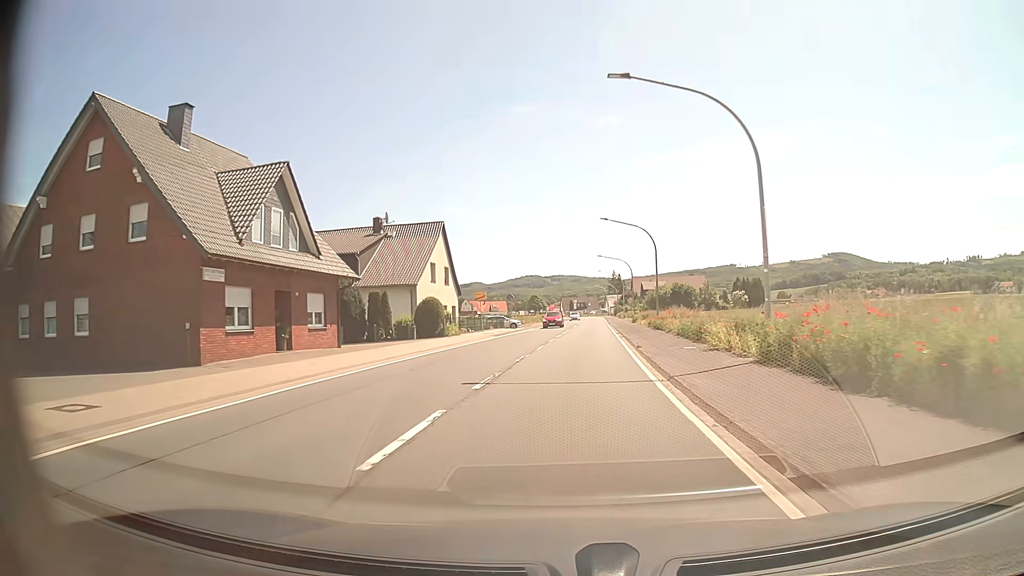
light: Day
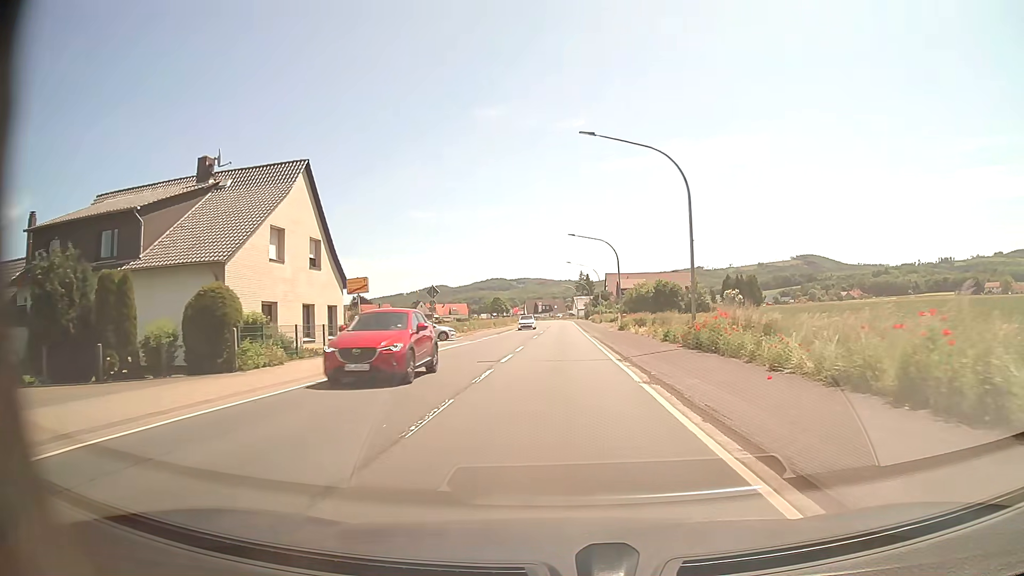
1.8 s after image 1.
(+0.8, +22.8) m; +3°
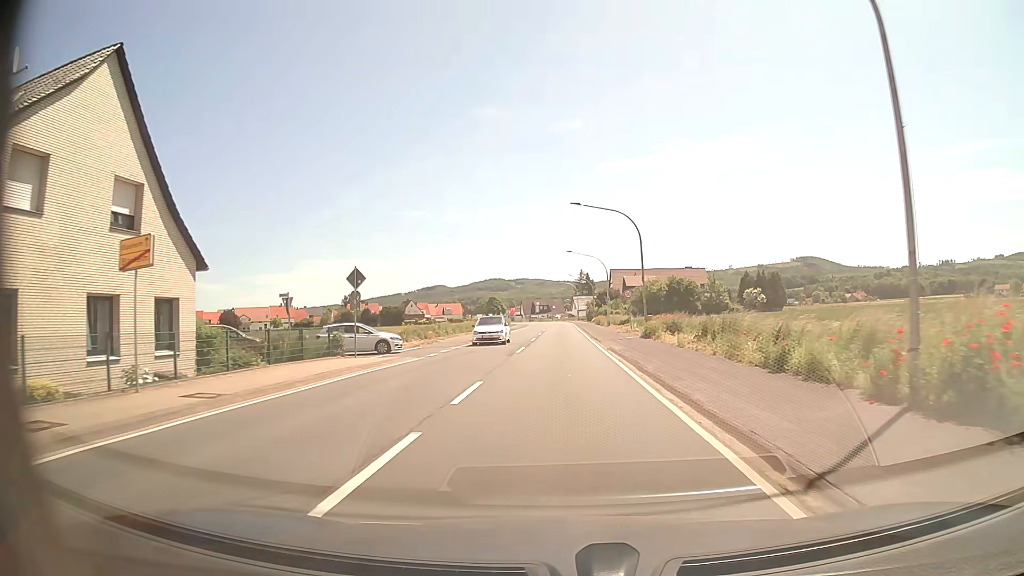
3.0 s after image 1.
(0.0, +15.2) m; 0°
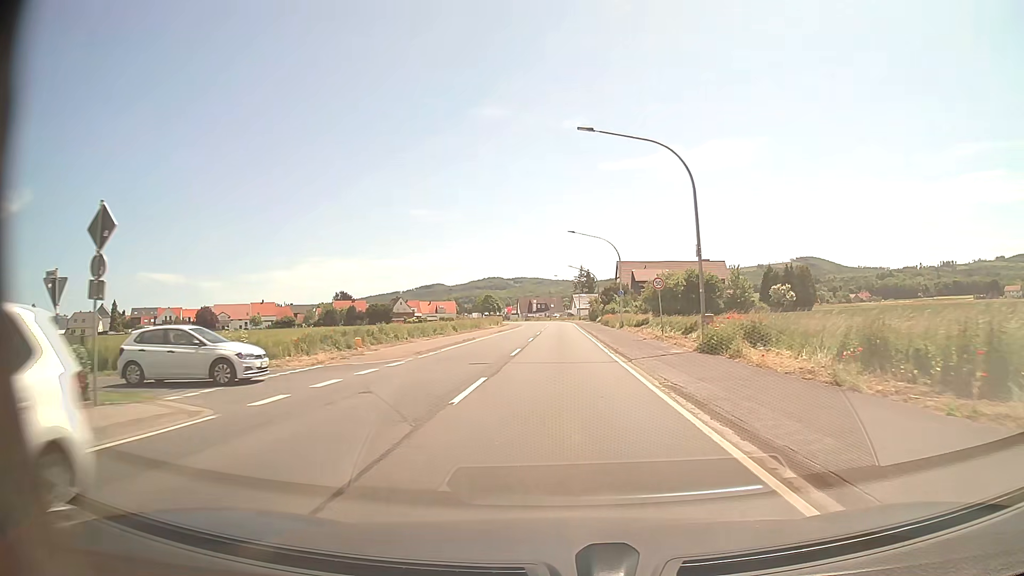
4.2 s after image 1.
(0.0, +15.2) m; 0°
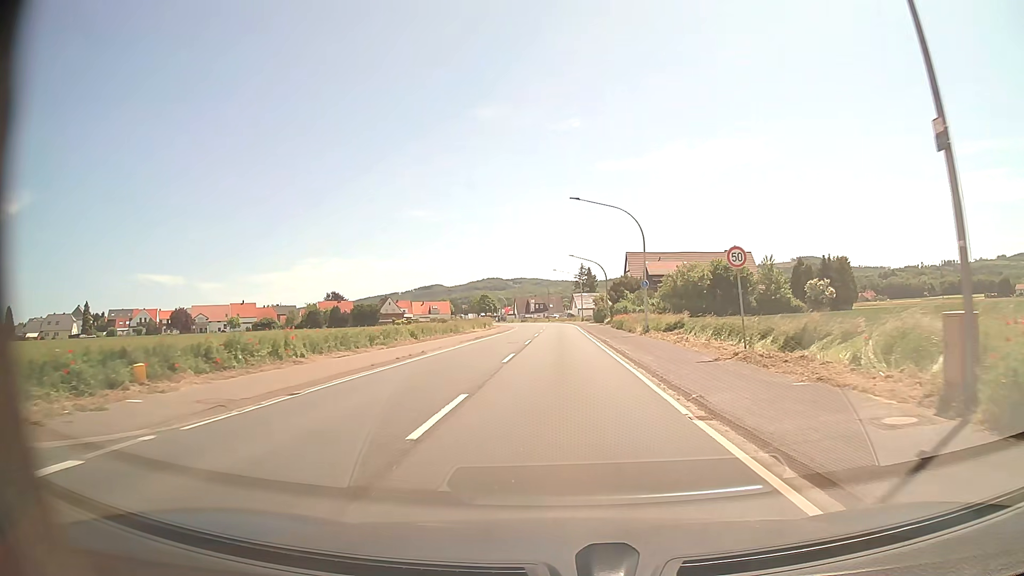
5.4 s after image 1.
(+0.1, +15.3) m; 0°
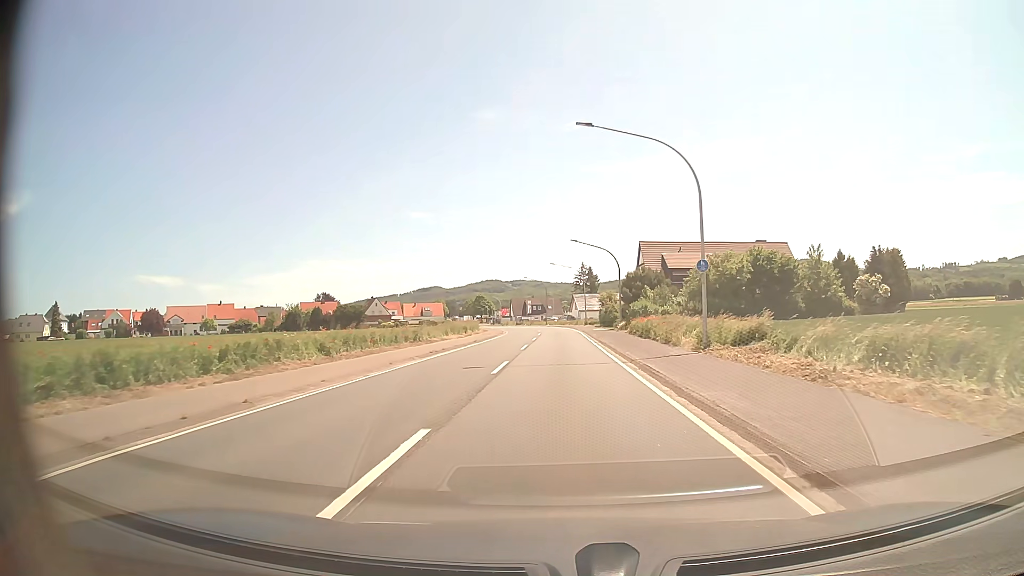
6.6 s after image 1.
(0.0, +15.2) m; 0°
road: primary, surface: asphalt
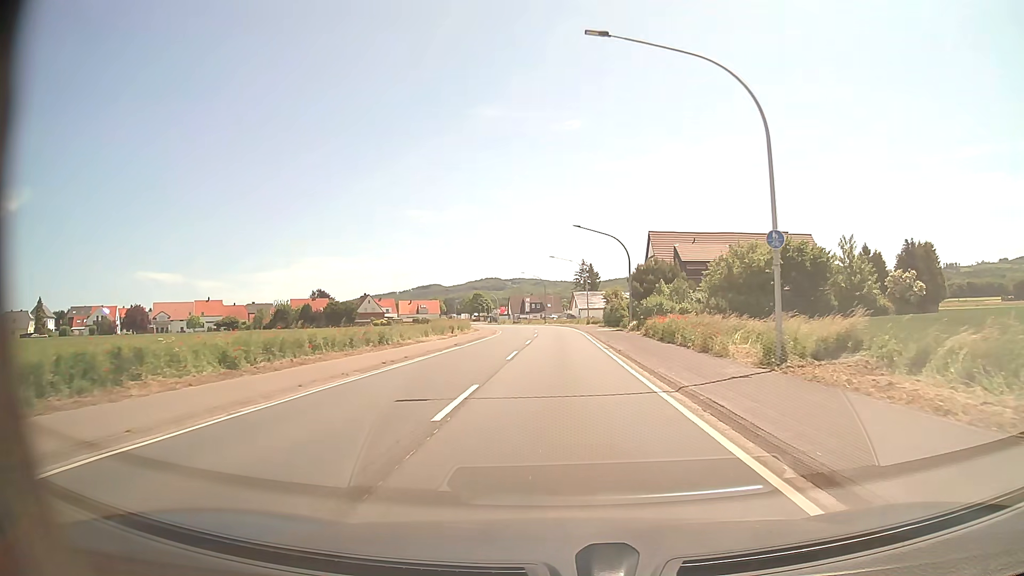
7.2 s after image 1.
(0.0, +7.6) m; 0°
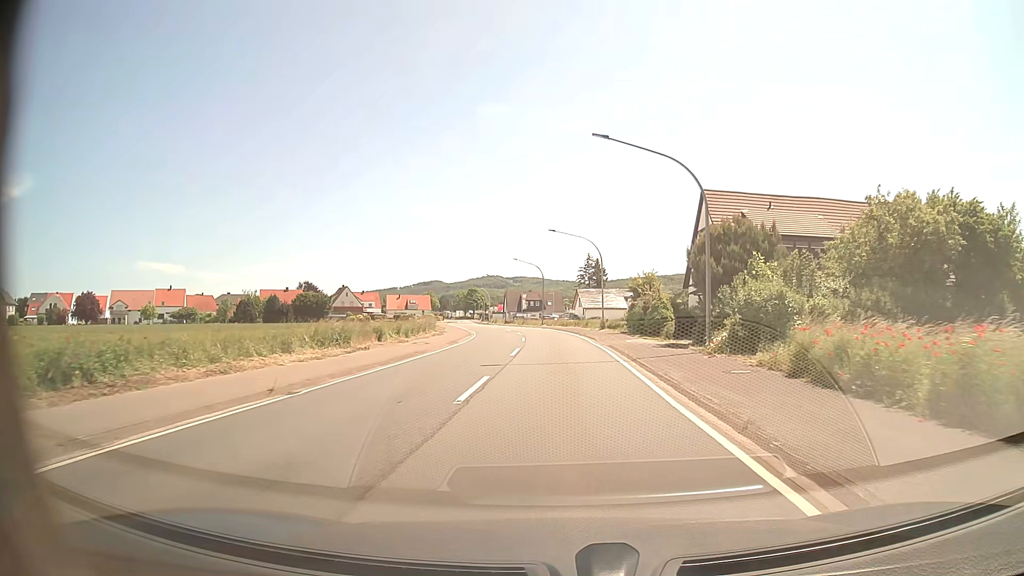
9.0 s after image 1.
(0.0, +22.8) m; 0°
(0, +10) (0, +20) (0, +30) (-1, +40) (-2, +50) (-3, +60) (-4, +70) (-6, +80) (-8, +89) (-10, +99) m
